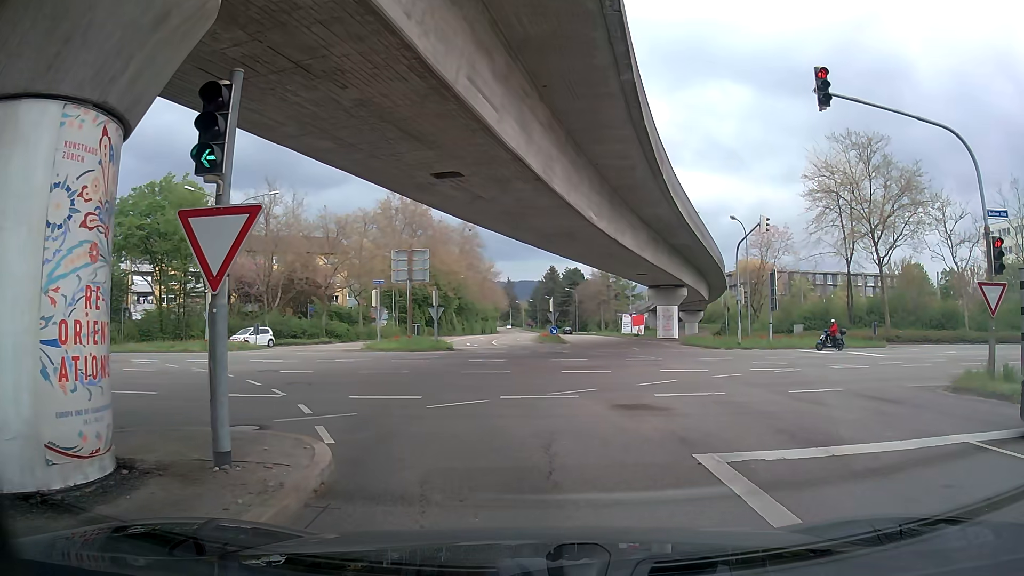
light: Day
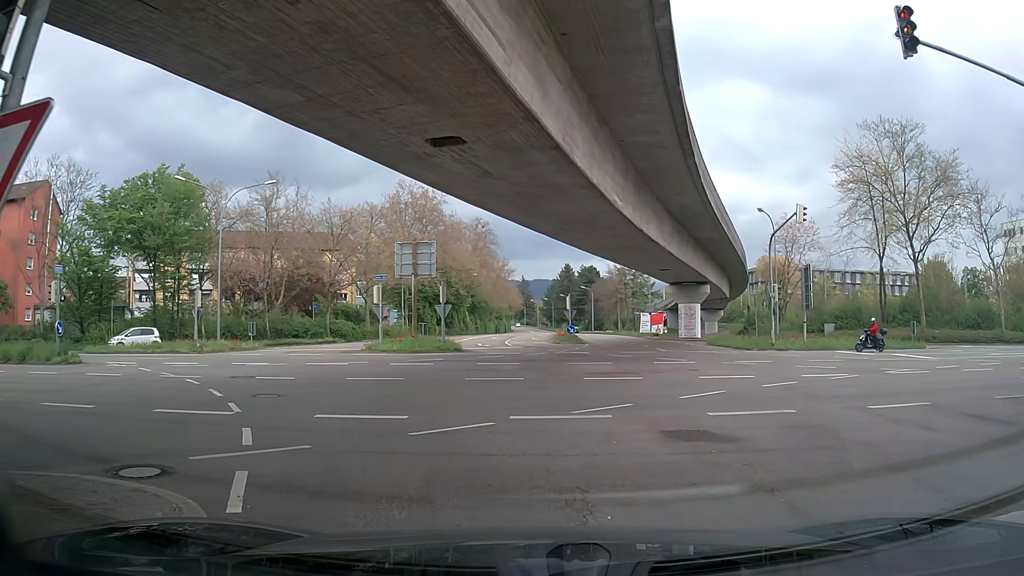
(0.0, +3.3) m; -2°
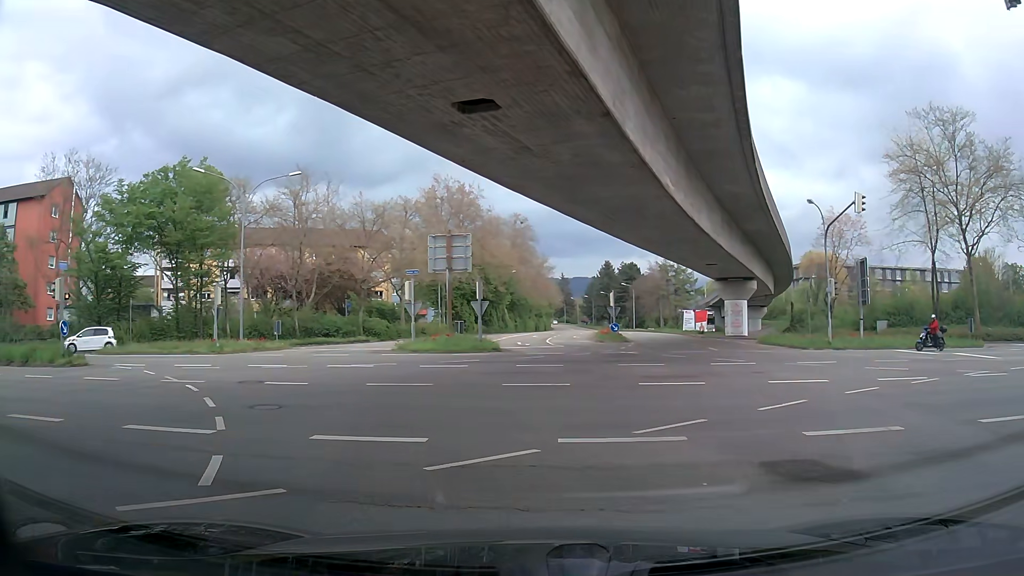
(0.0, +2.3) m; -3°
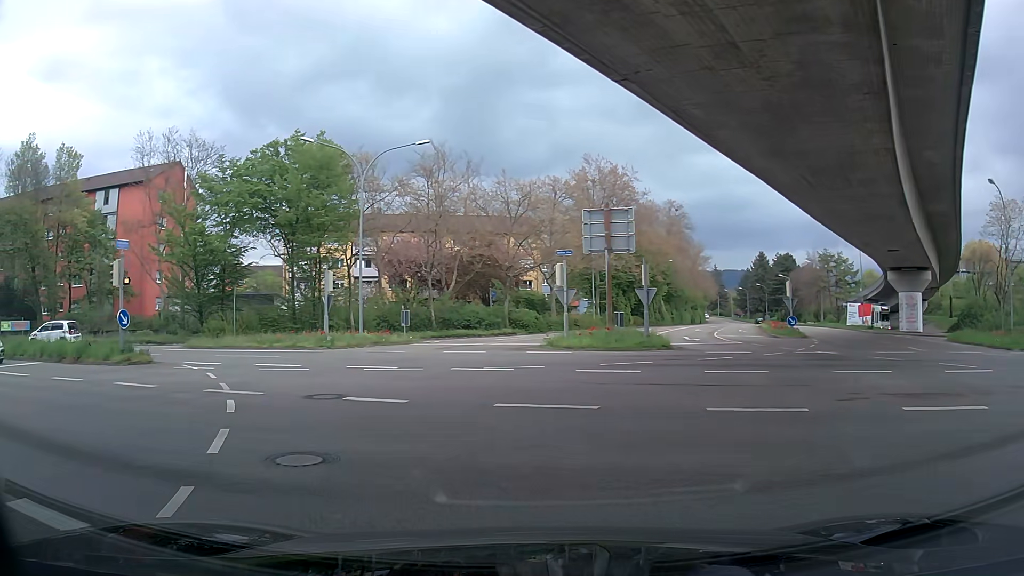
(-0.4, +5.5) m; -12°
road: tertiary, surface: asphalt
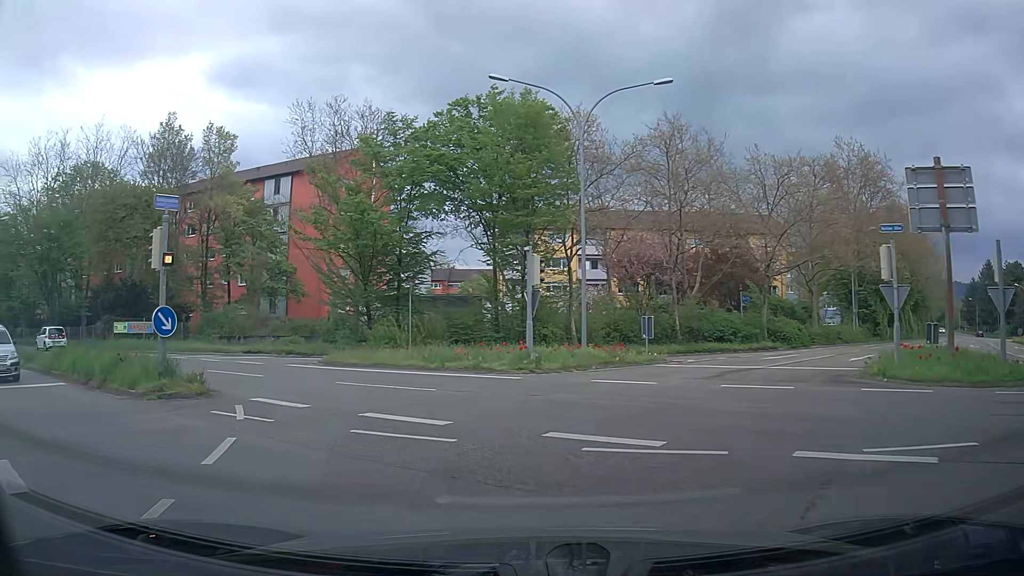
(-1.7, +9.9) m; -17°
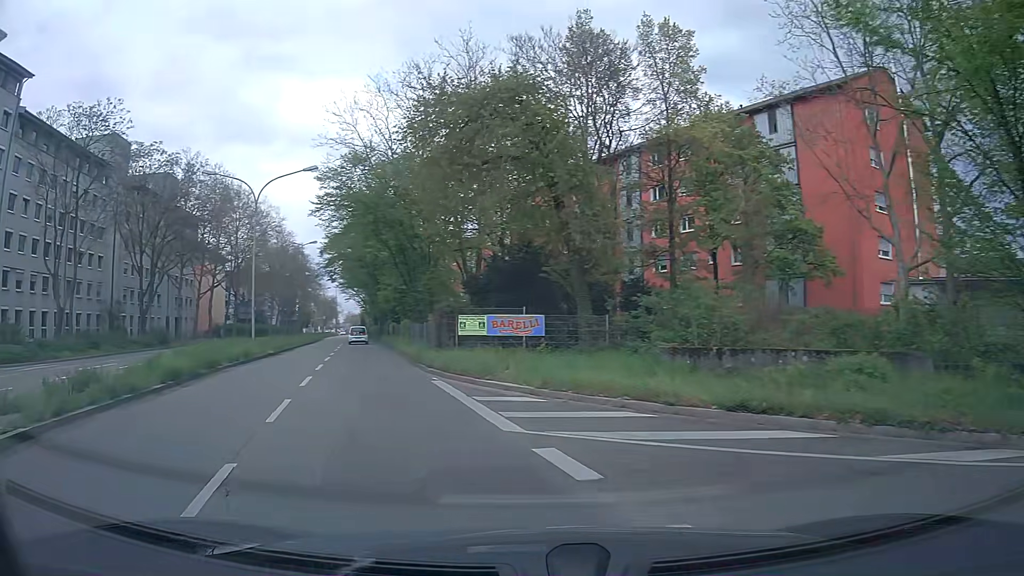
(-7.5, +19.3) m; -44°
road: secondary
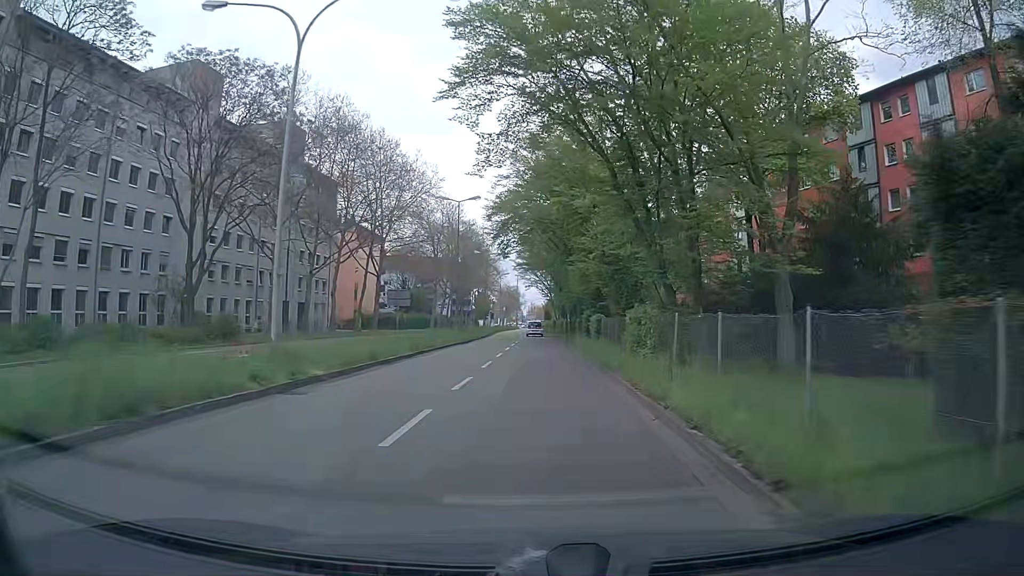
(-4.7, +20.4) m; -16°
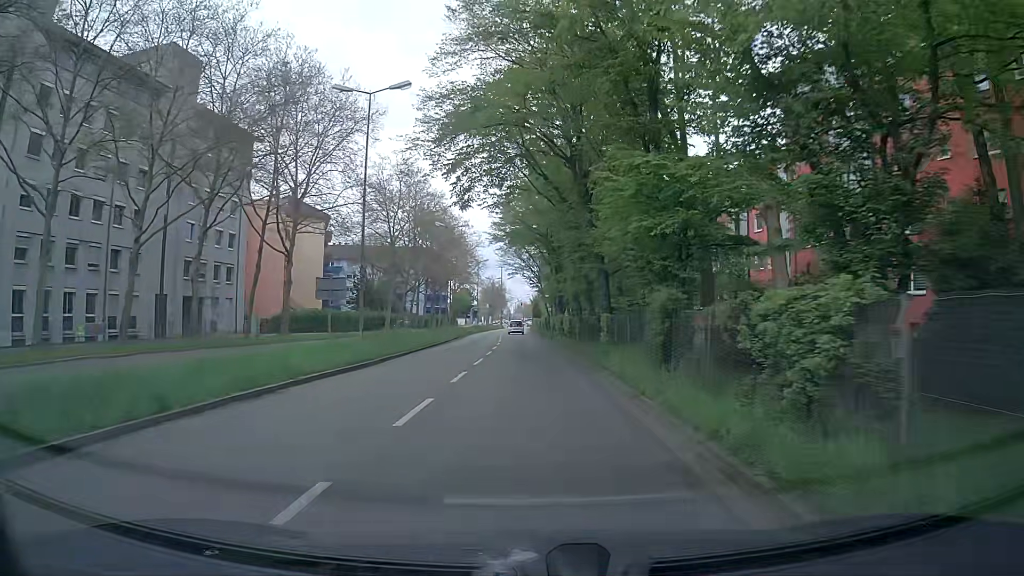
(+0.3, +23.2) m; +2°
(0, +10) (0, +20) (0, +30) (-1, +40) (-1, +50) (-1, +60) (-2, +70) (-2, +80) (-2, +90) (-2, +100) m
